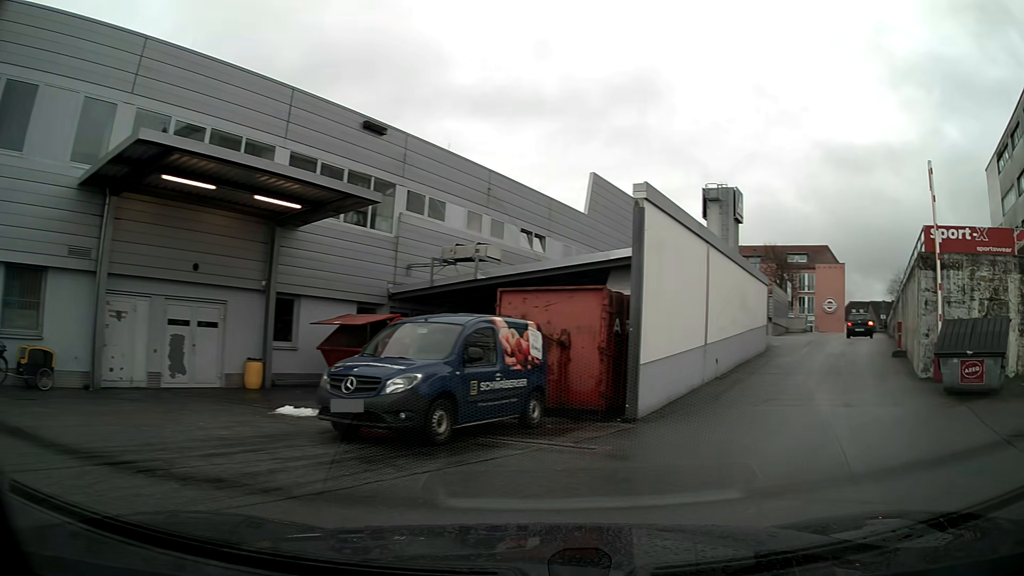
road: service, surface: asphalt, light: Day
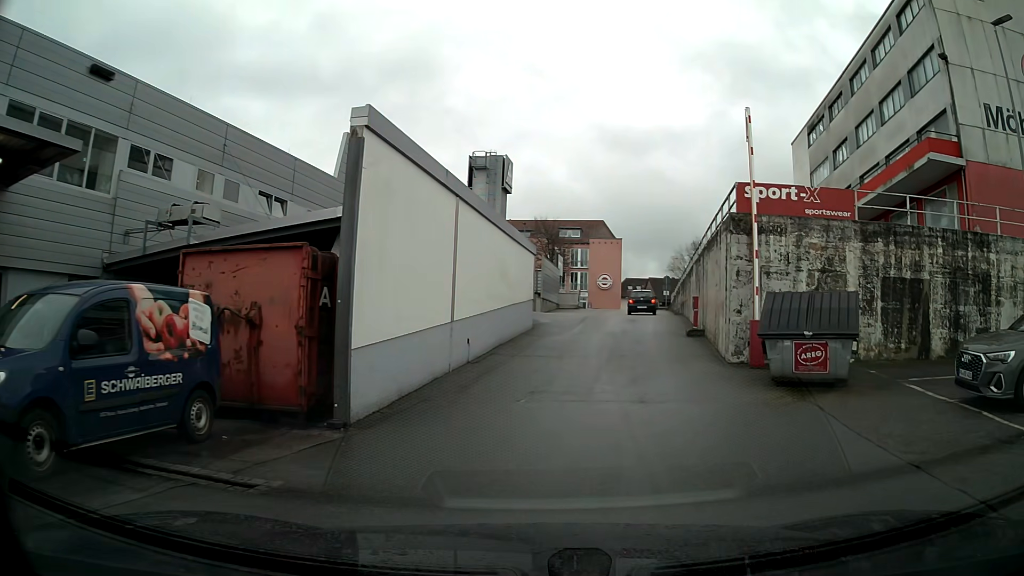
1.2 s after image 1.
(+0.6, +3.4) m; +16°
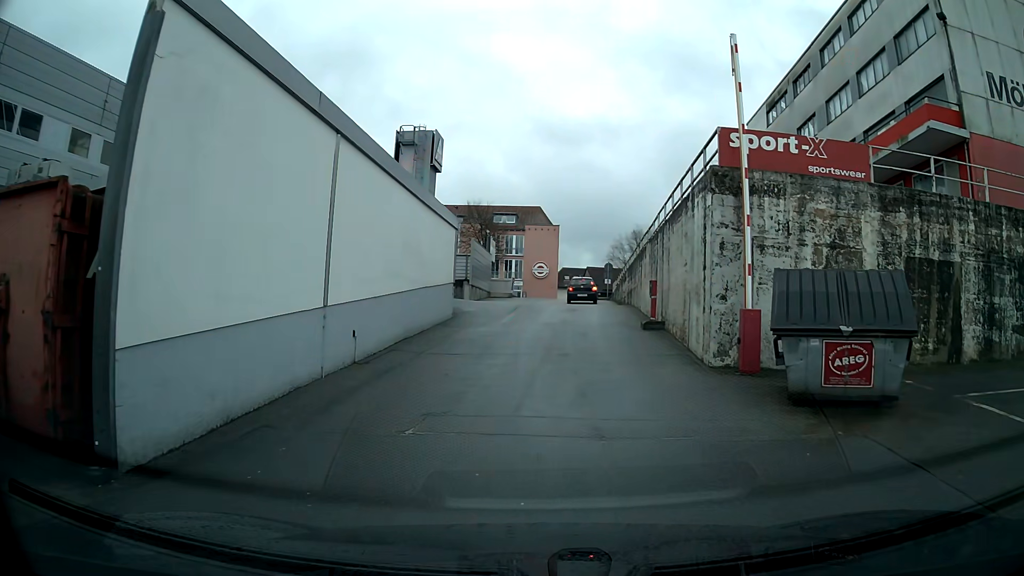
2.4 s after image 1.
(+0.2, +4.2) m; +4°
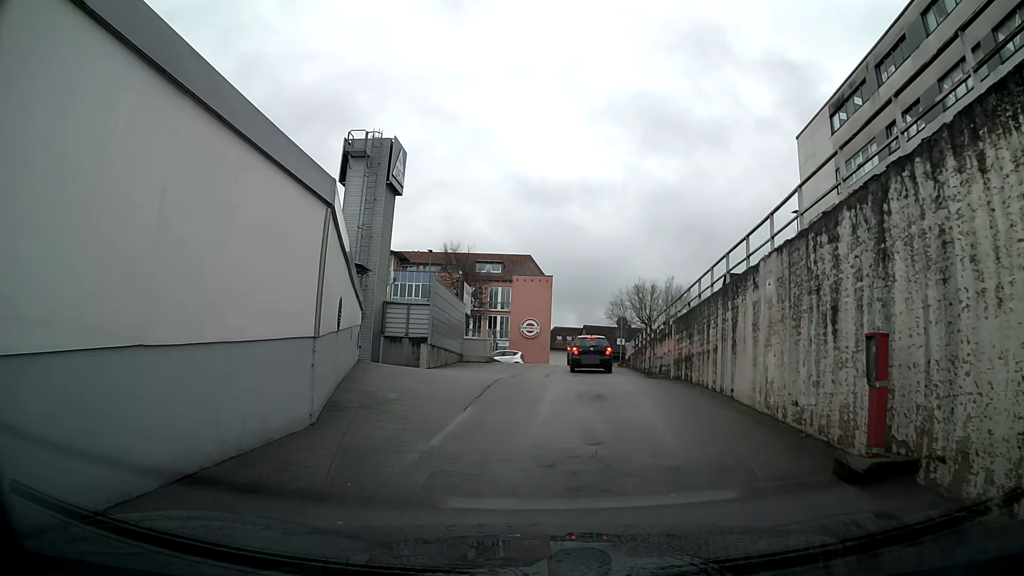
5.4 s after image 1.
(+0.1, +12.1) m; +1°
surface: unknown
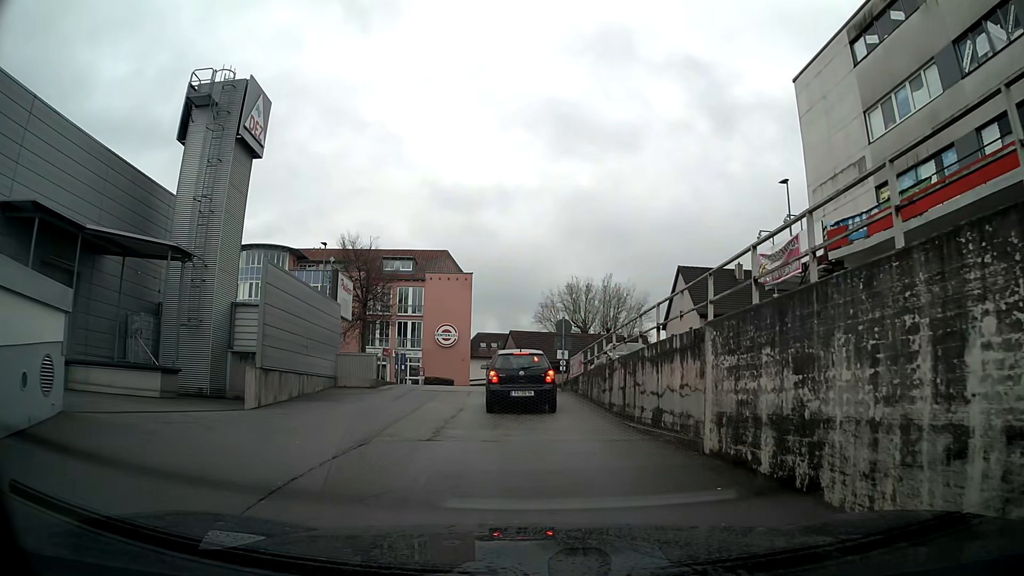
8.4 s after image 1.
(+0.7, +10.5) m; +6°
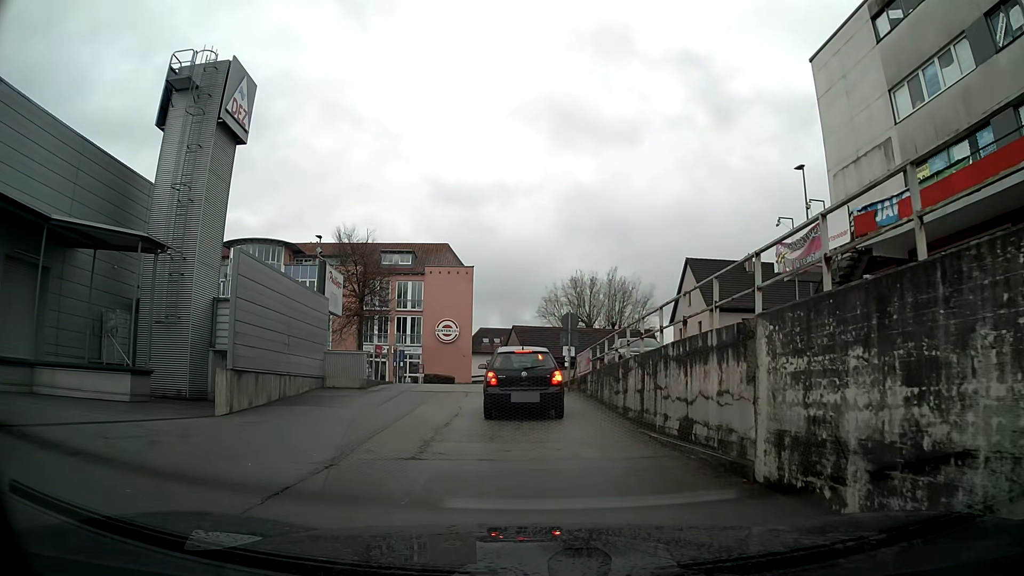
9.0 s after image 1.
(0.0, +1.8) m; -1°
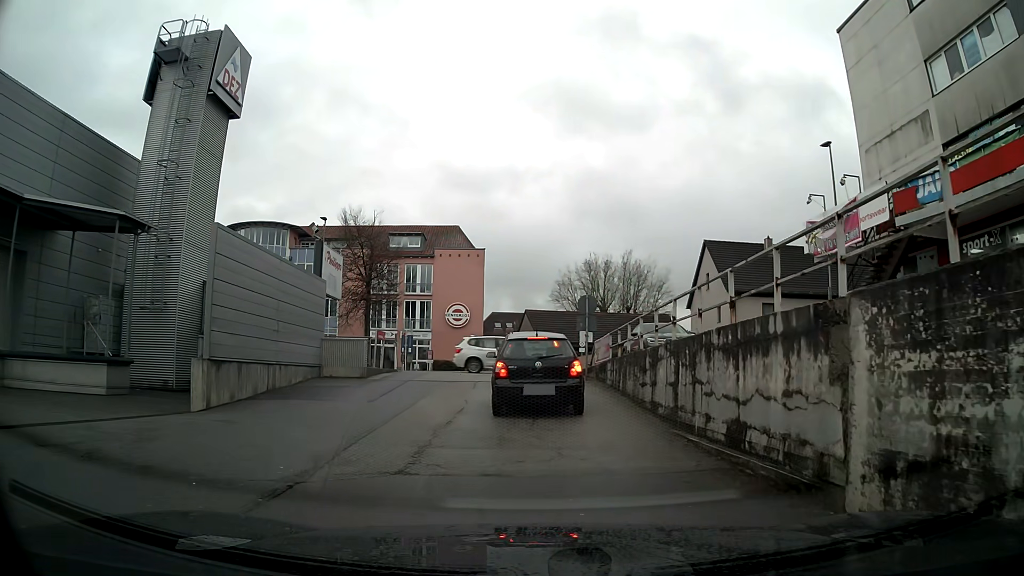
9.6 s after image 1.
(0.0, +1.7) m; -1°
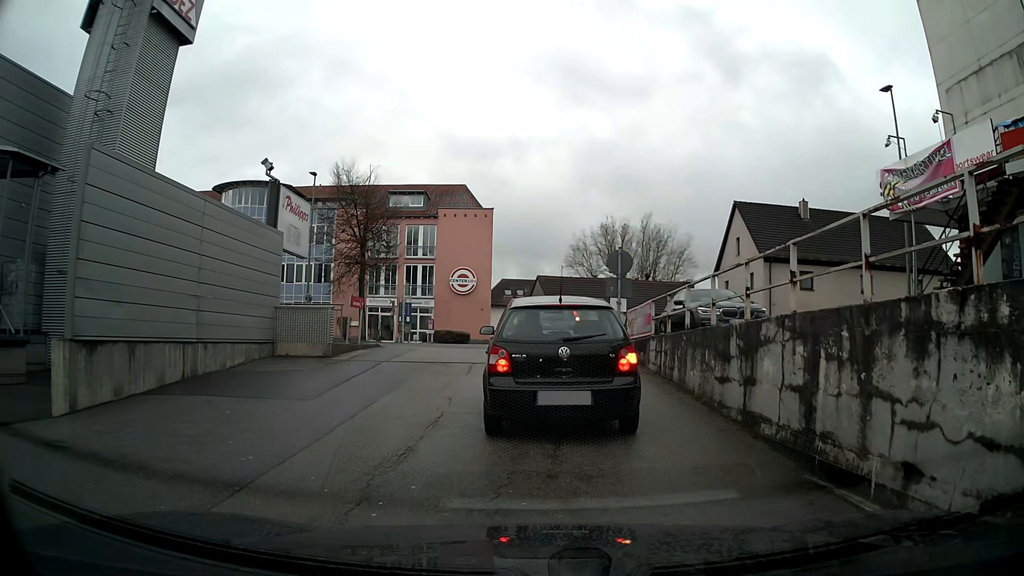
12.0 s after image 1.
(0.0, +4.6) m; -1°
